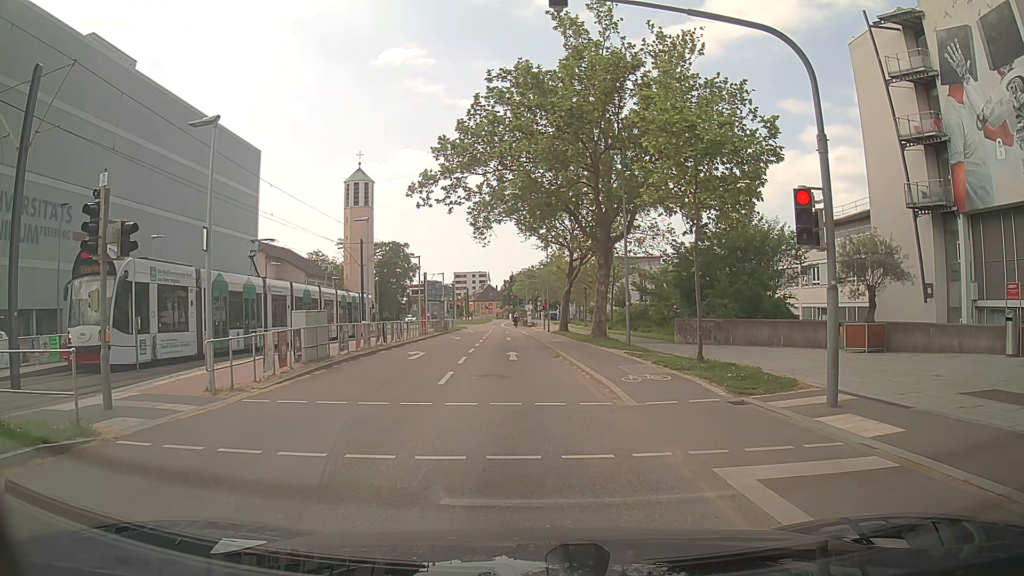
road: secondary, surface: asphalt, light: Day
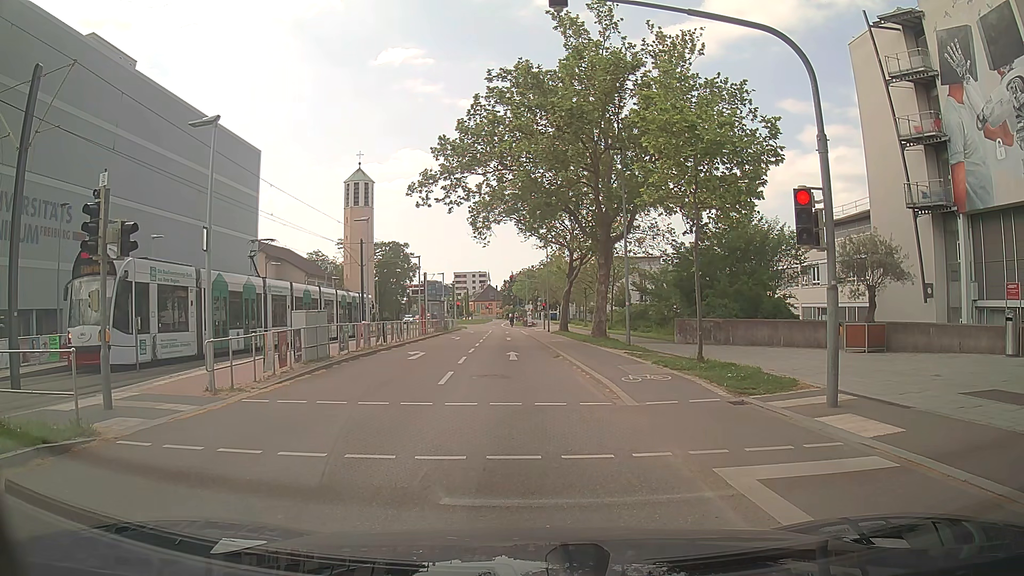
(0.0, 0.0) m; 0°
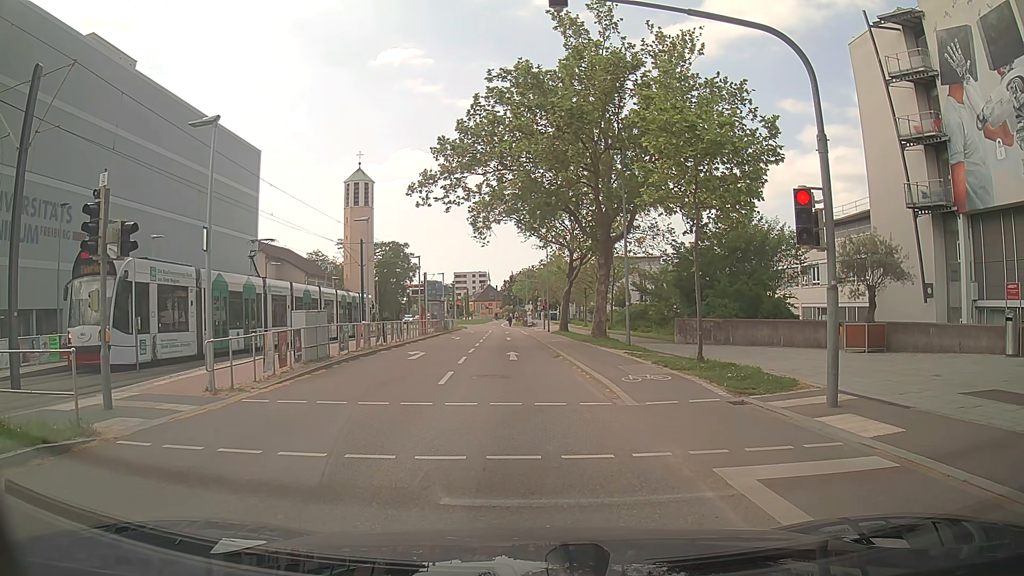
(0.0, 0.0) m; 0°
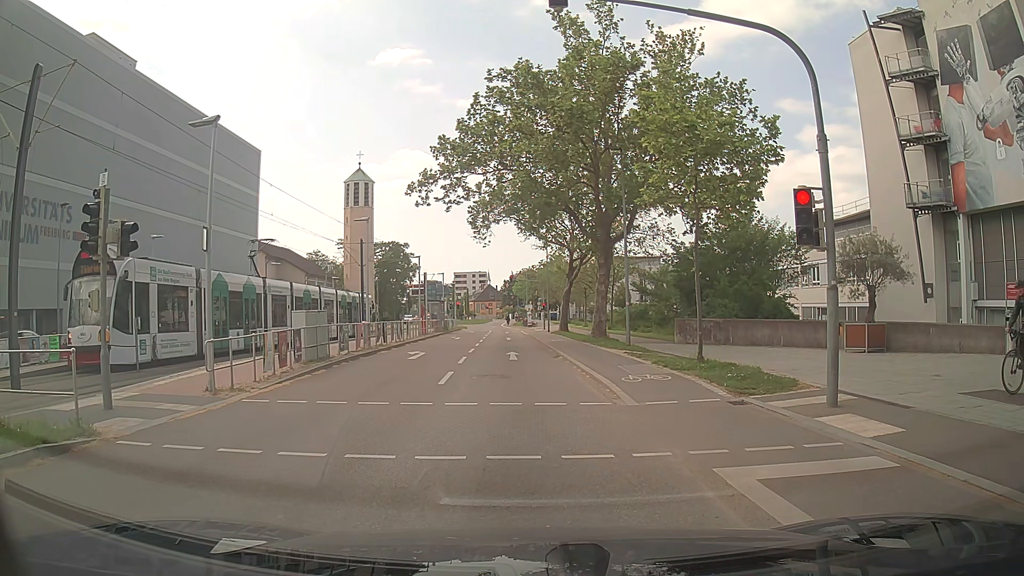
(0.0, 0.0) m; 0°
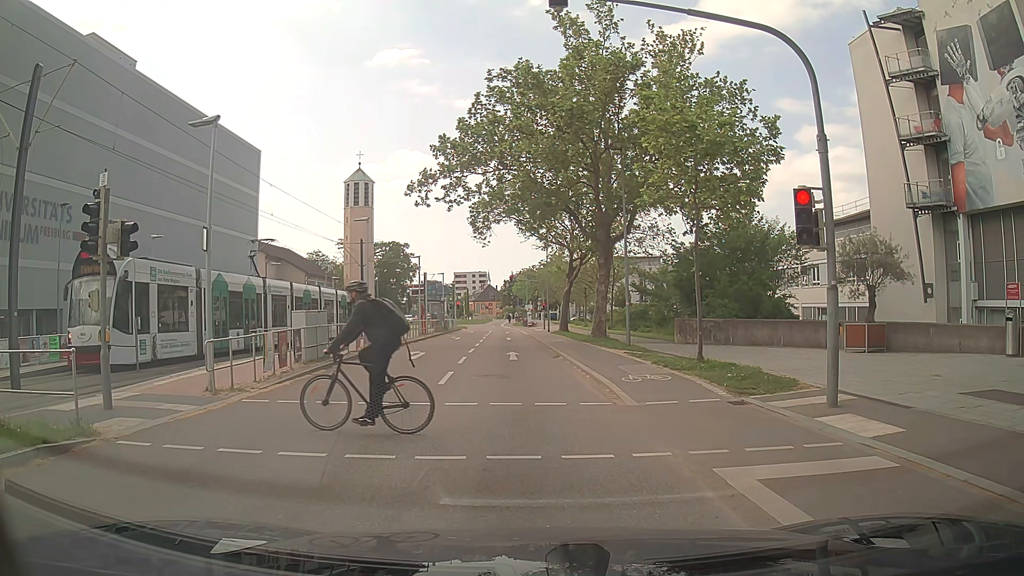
(0.0, 0.0) m; 0°
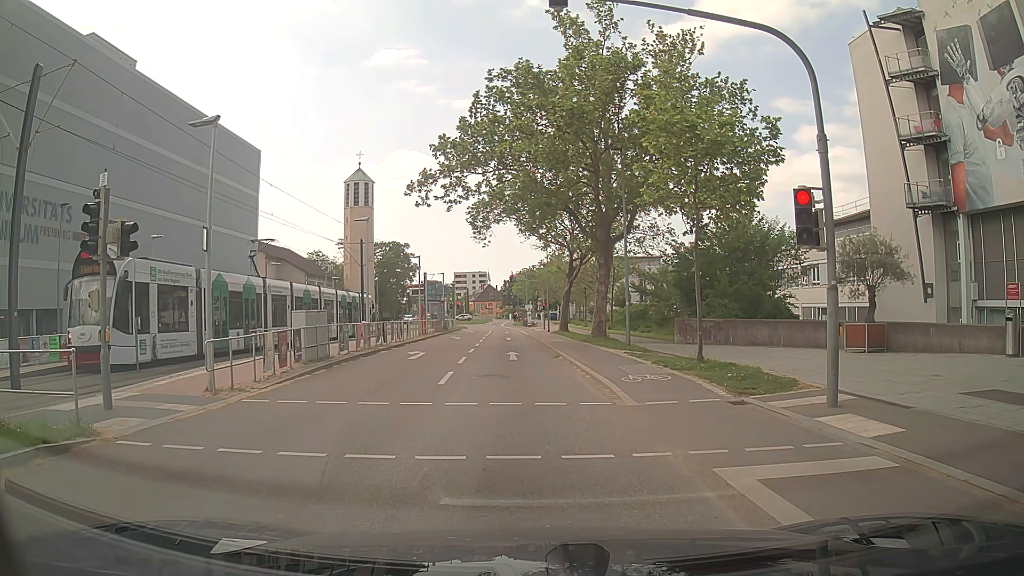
(0.0, 0.0) m; 0°
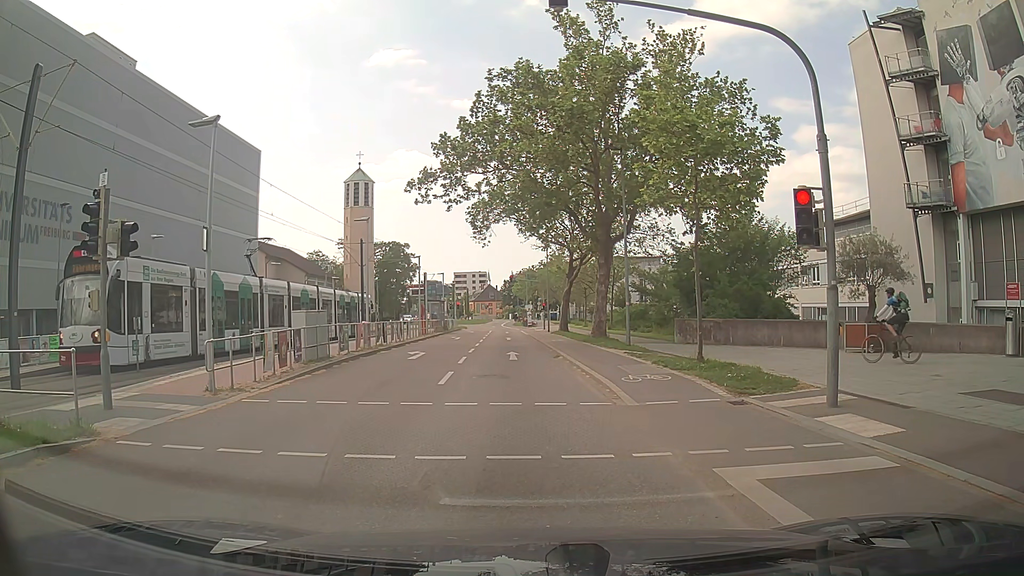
(0.0, 0.0) m; 0°
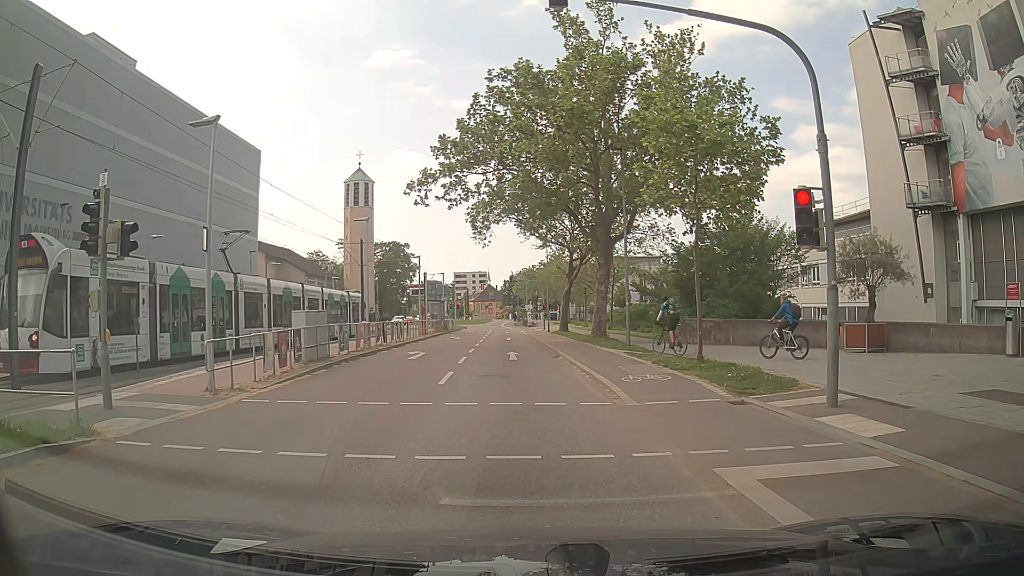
(0.0, 0.0) m; 0°
